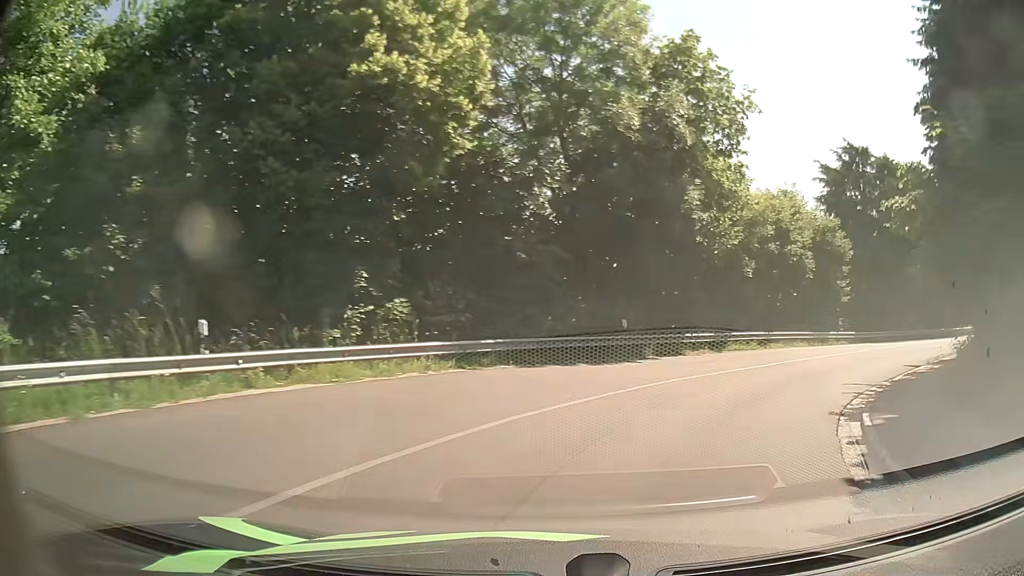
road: tertiary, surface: asphalt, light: Day
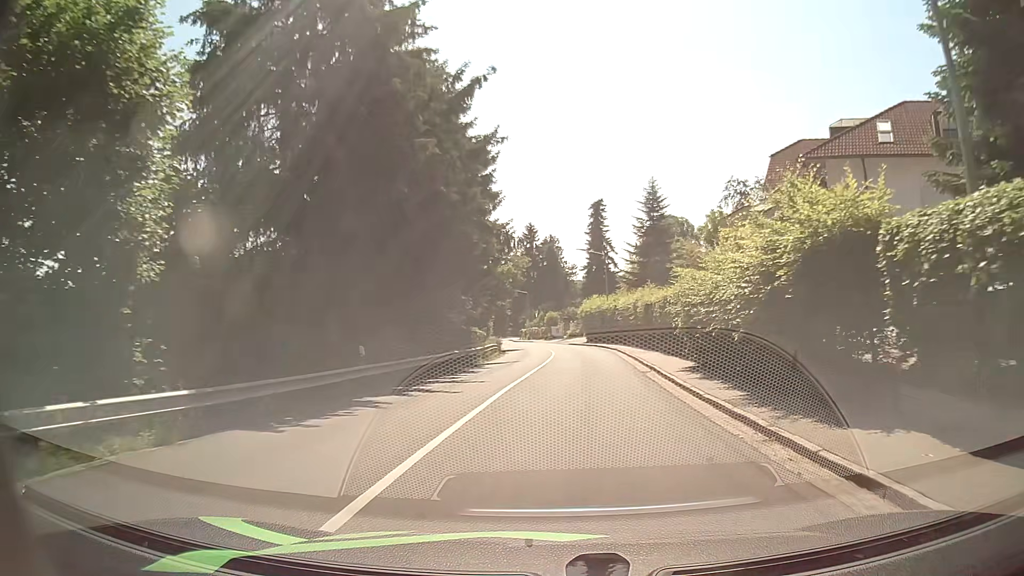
(+13.5, +24.8) m; +46°
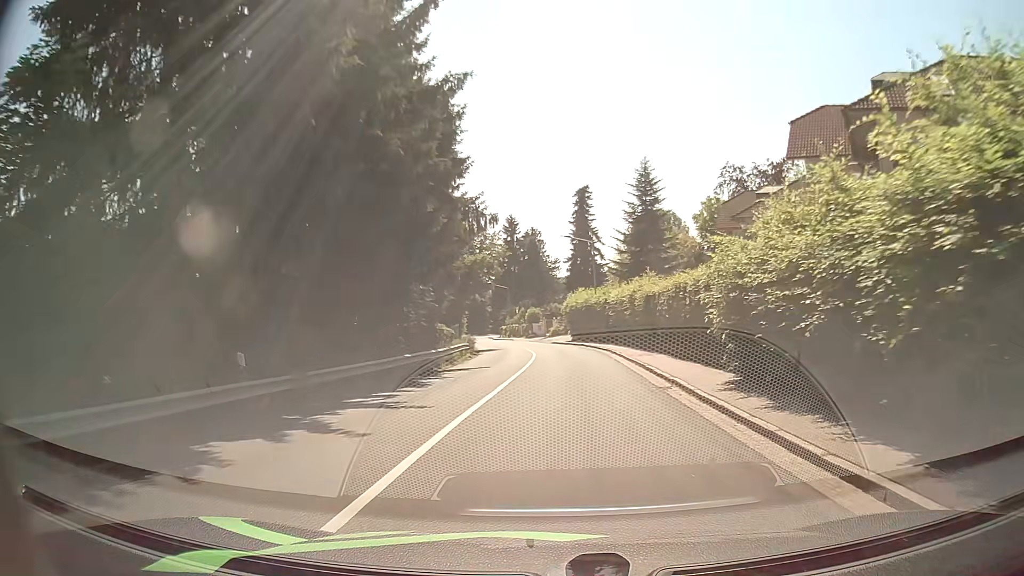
(+0.3, +6.5) m; +3°
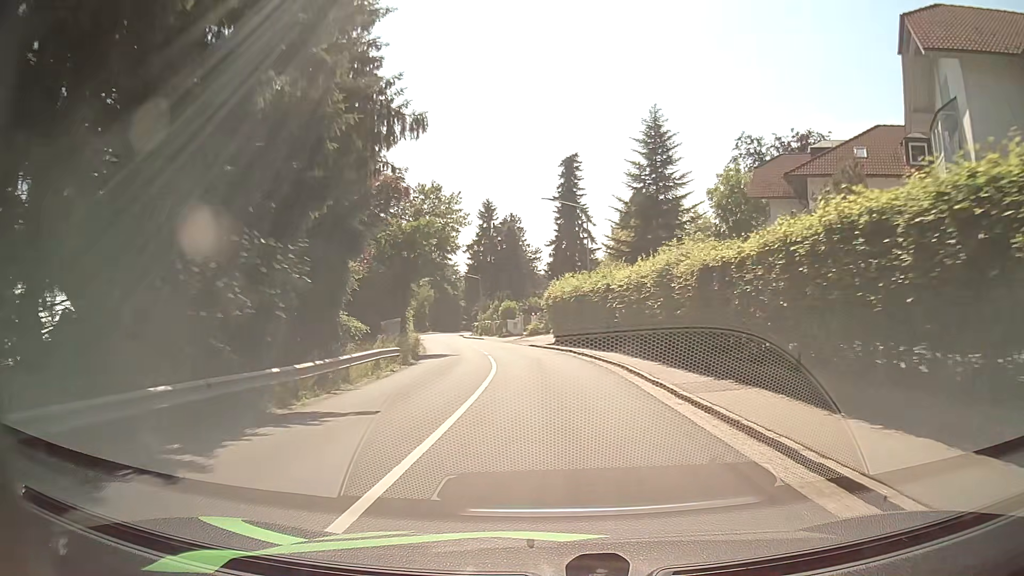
(+0.4, +13.7) m; 0°
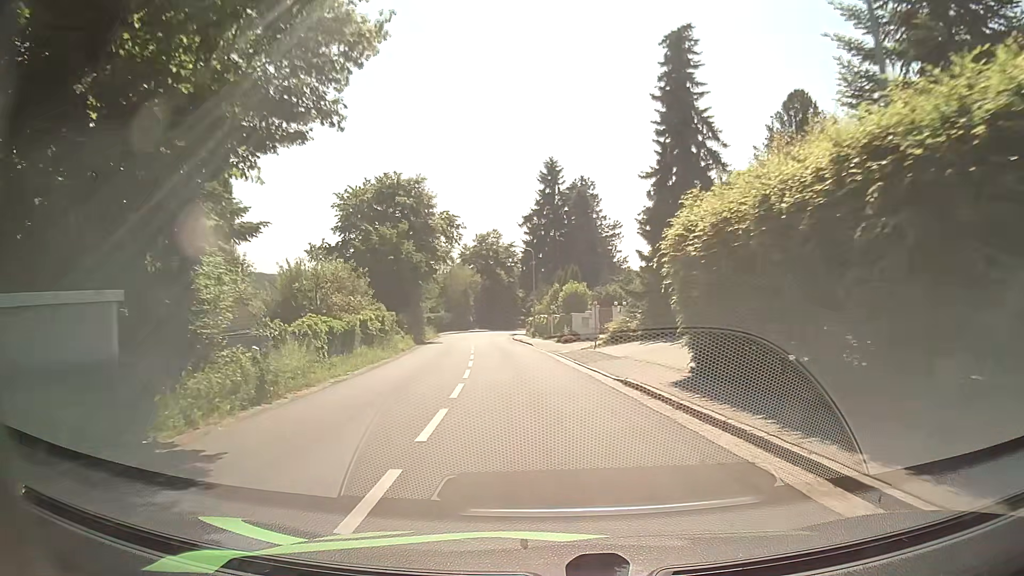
(-0.1, +28.0) m; -5°
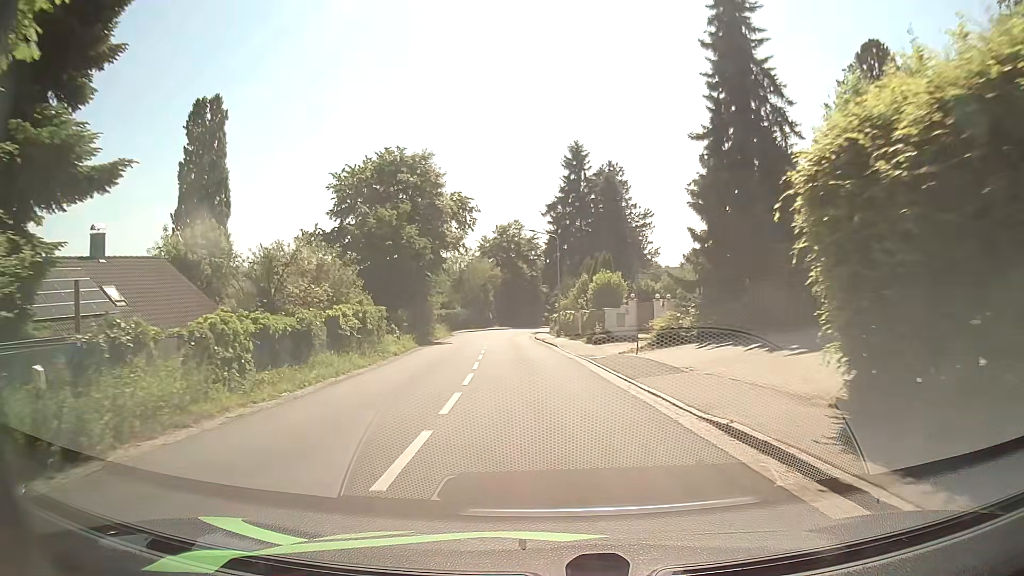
(-0.1, +6.9) m; -2°
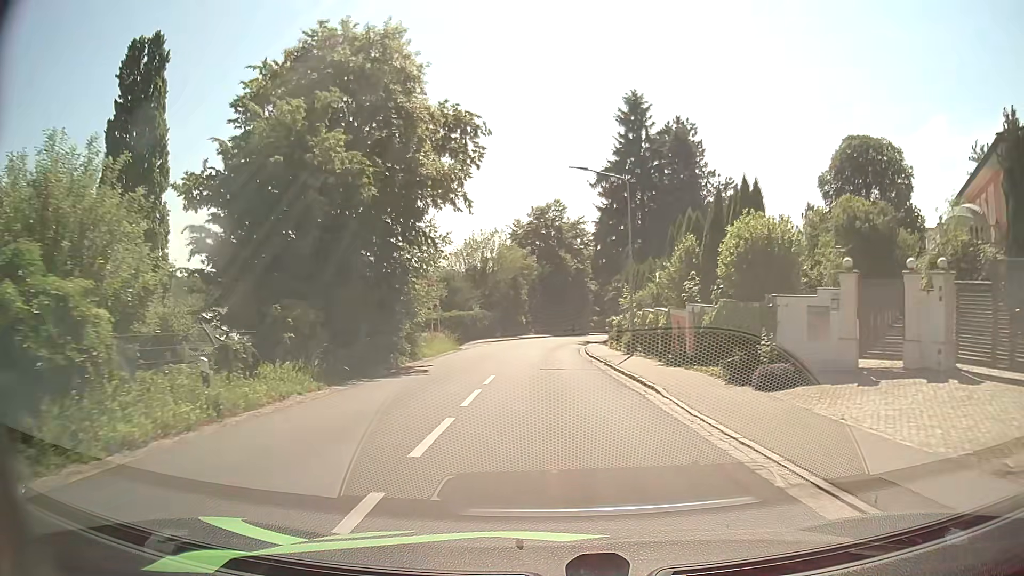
(-0.8, +20.8) m; -4°
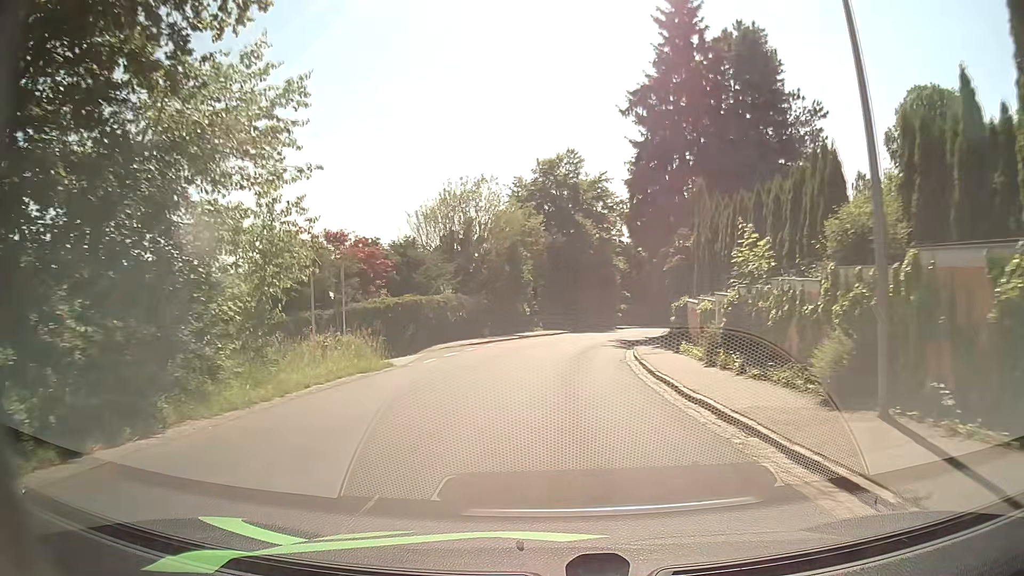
(-0.2, +20.2) m; -1°
(0, +10) (0, +20) (+1, +30) (+3, +40) (+6, +49) (+10, +59) (+14, +67) (+20, +76) (+25, +84) (+30, +93) m
